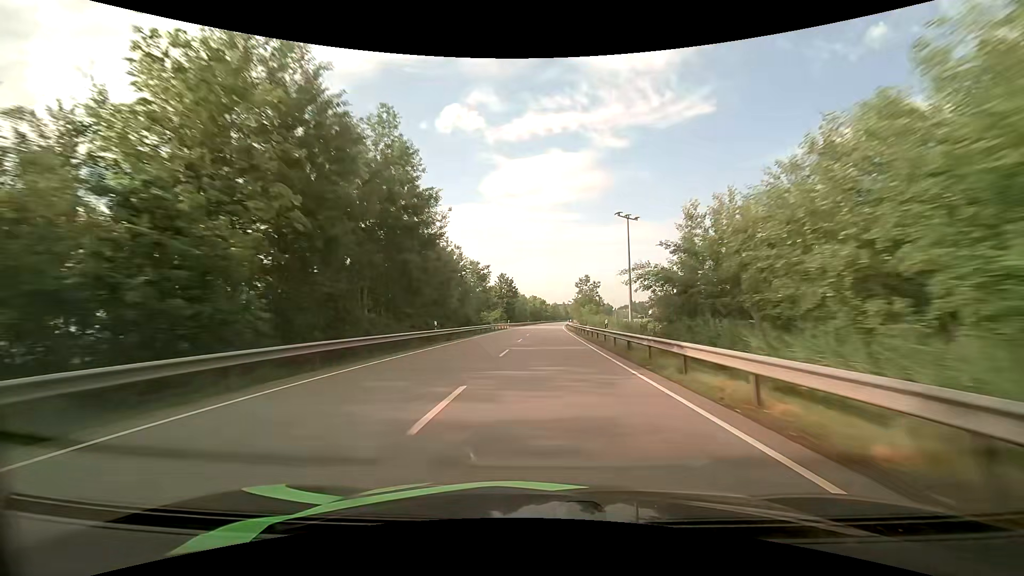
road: primary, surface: asphalt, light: Day
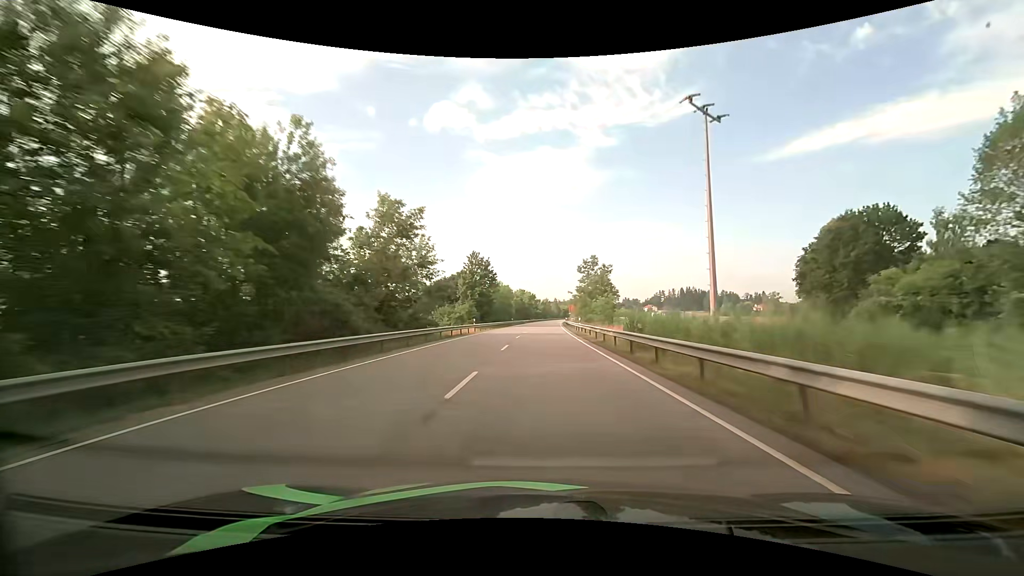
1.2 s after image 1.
(+0.4, +33.7) m; +1°
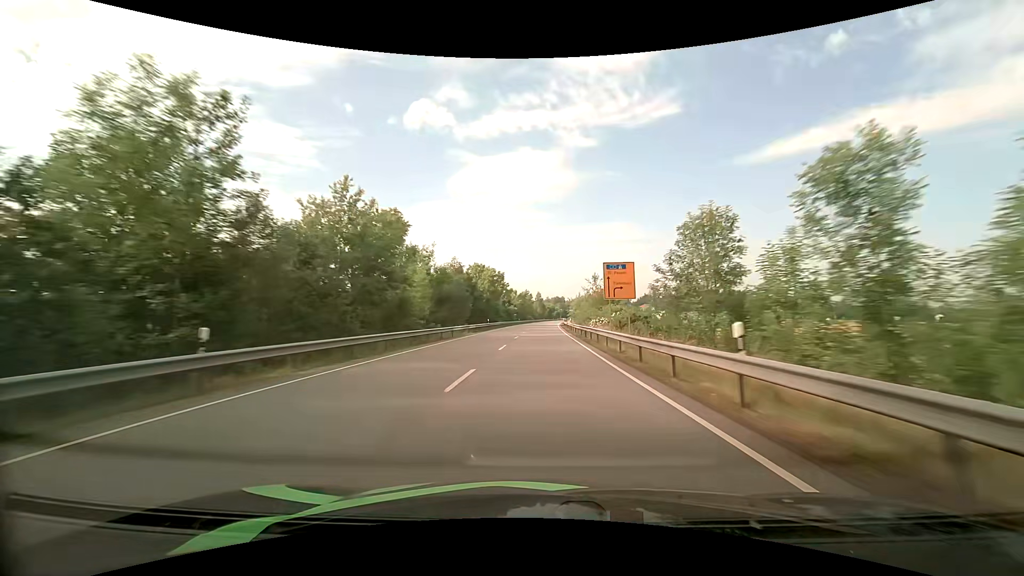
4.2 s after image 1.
(+1.6, +82.9) m; +2°
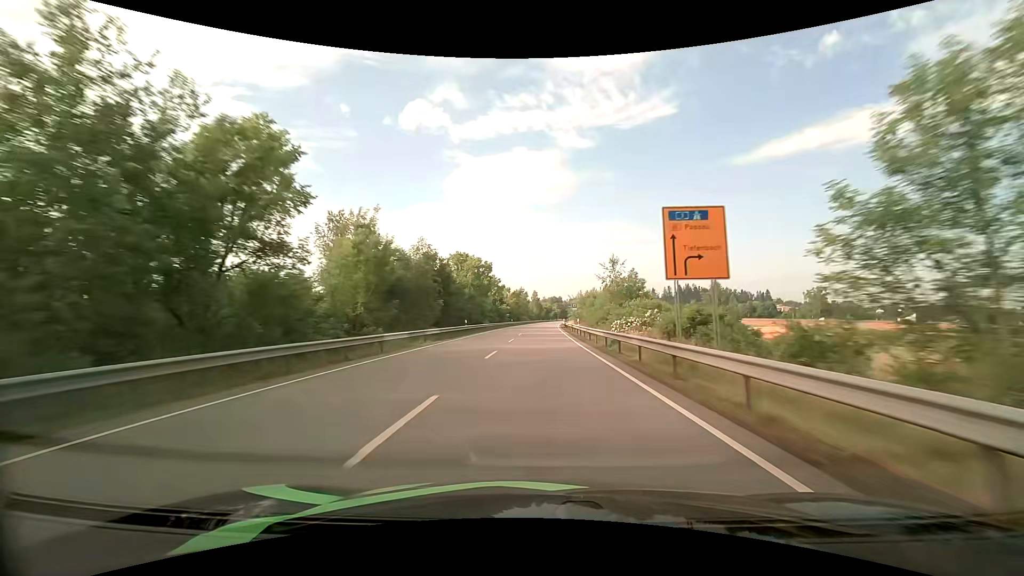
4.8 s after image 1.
(0.0, +16.5) m; 0°
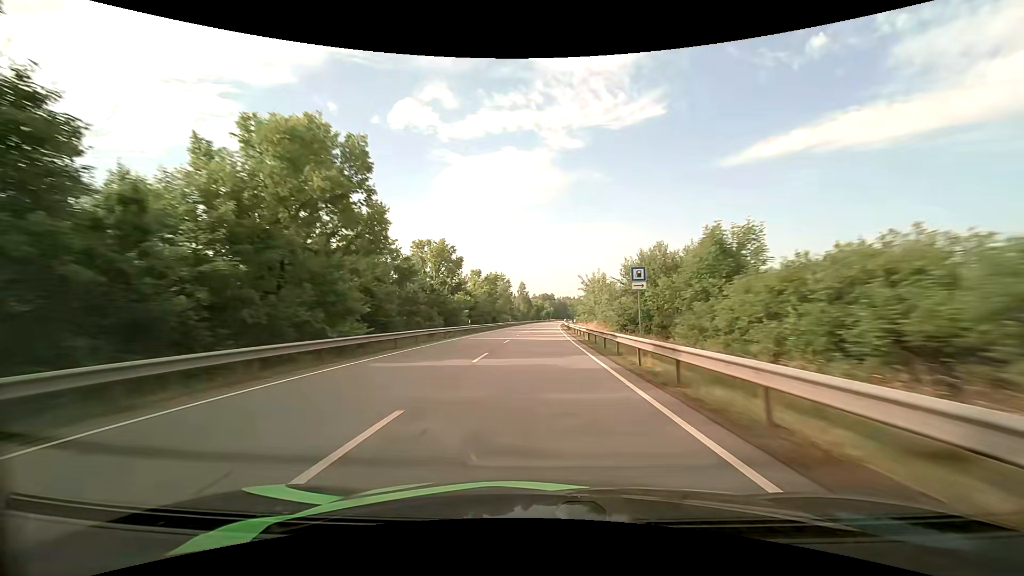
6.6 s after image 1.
(+0.5, +49.4) m; +1°
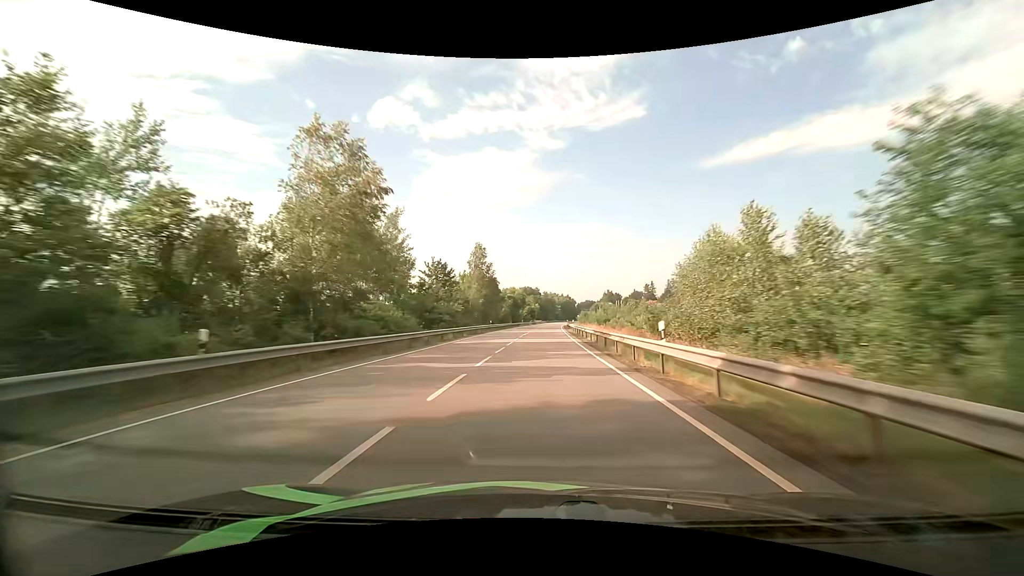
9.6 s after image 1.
(+1.2, +82.3) m; +2°
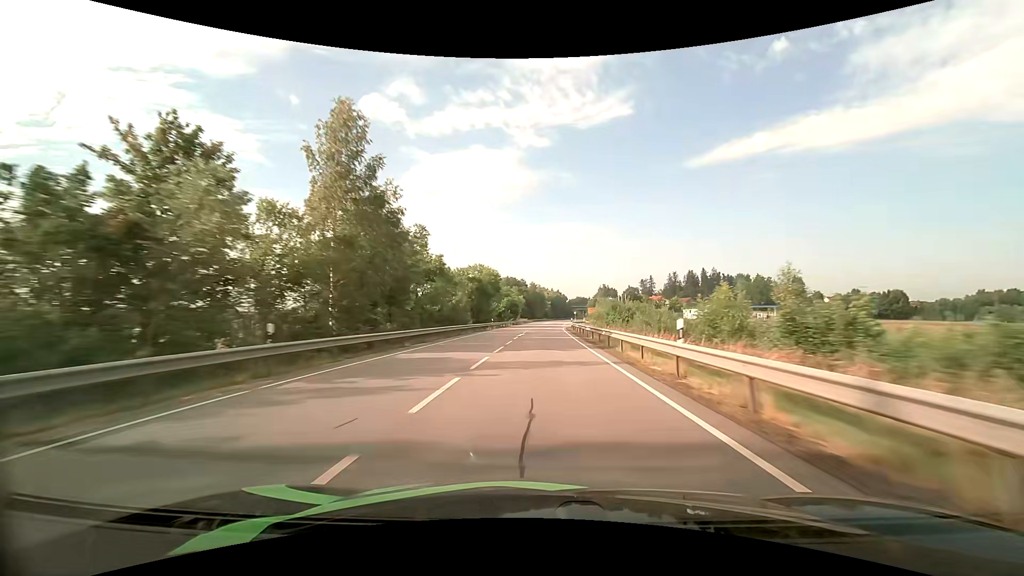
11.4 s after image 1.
(+0.6, +49.5) m; +1°
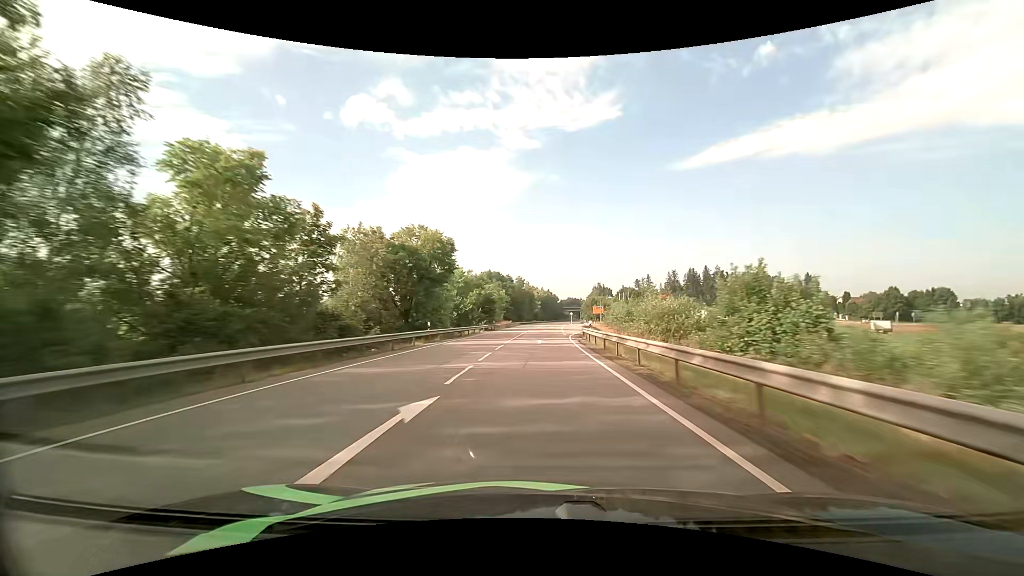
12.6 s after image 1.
(+0.4, +32.8) m; +1°
(0, +10) (0, +20) (0, +30) (0, +40) (+1, +50) (+1, +60) (+1, +70) (+2, +80) (+2, +90) (+3, +100) m
